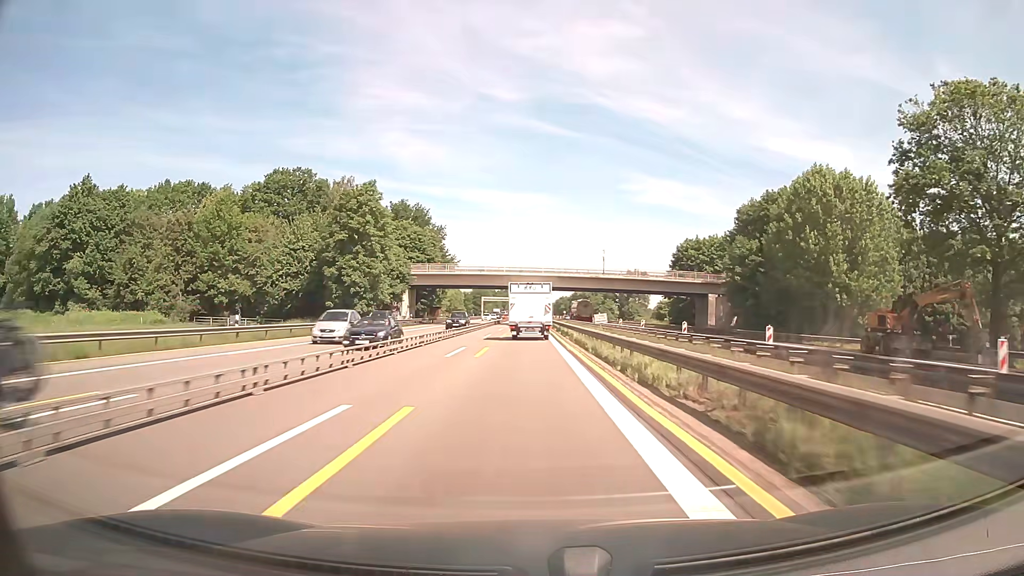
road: motorway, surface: asphalt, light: Day
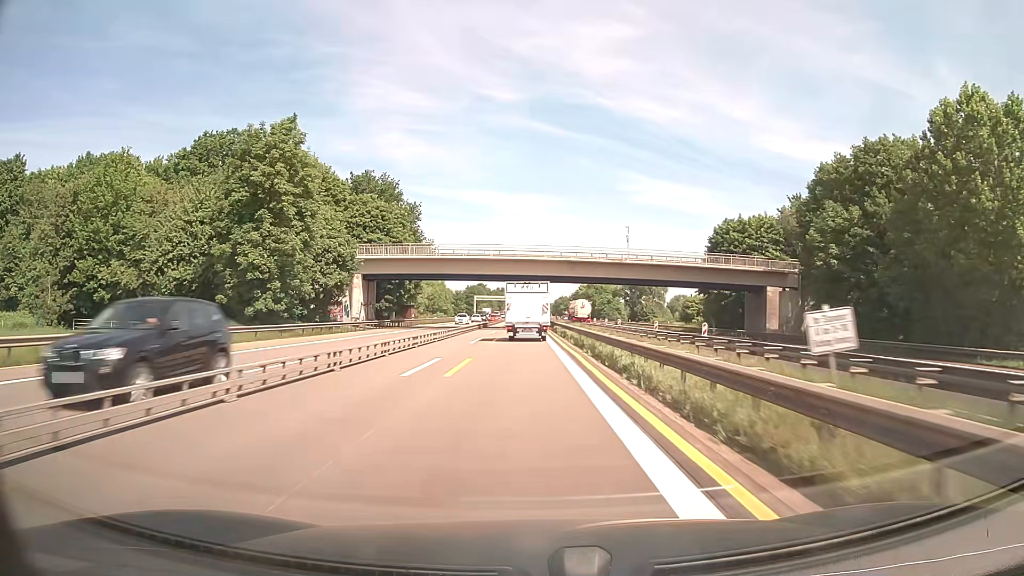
(+0.1, +25.0) m; 0°
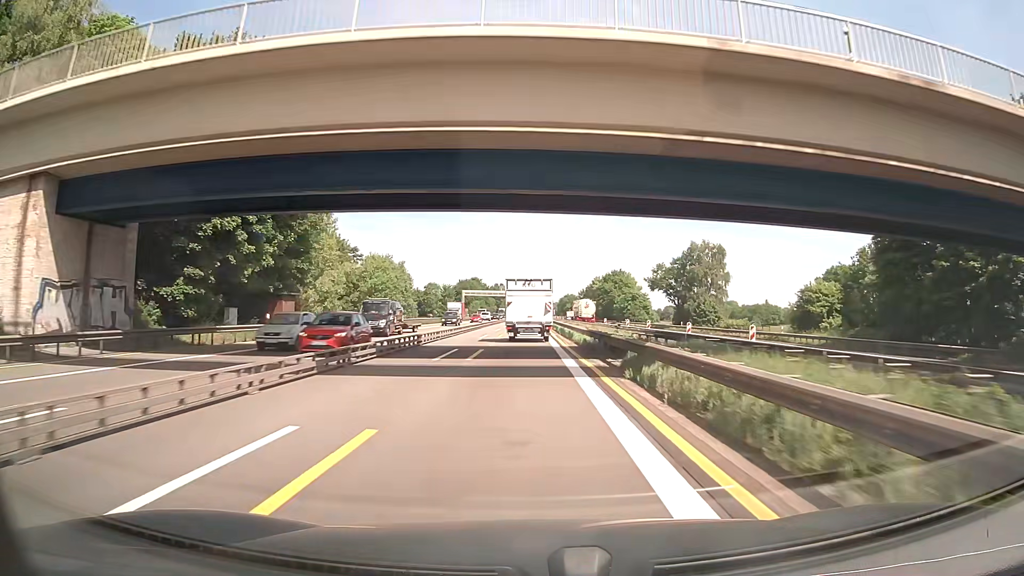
(-0.2, +49.3) m; 0°
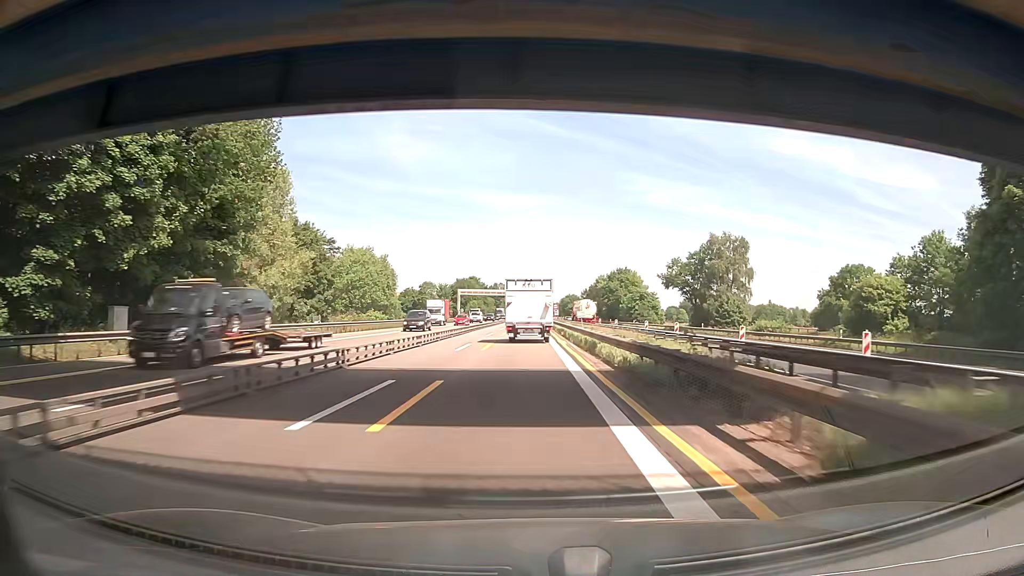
(0.0, +12.2) m; 0°
(0, +10) (0, +20) (0, +30) (0, +40) (0, +50) (0, +60) (0, +70) (0, +80) (0, +90) (0, +100) m
